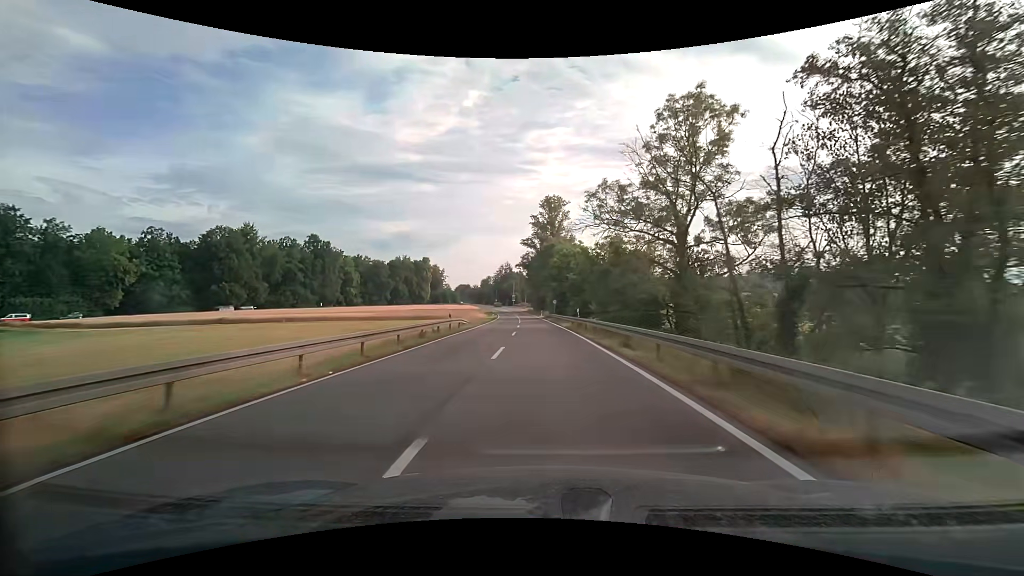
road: secondary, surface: asphalt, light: Day
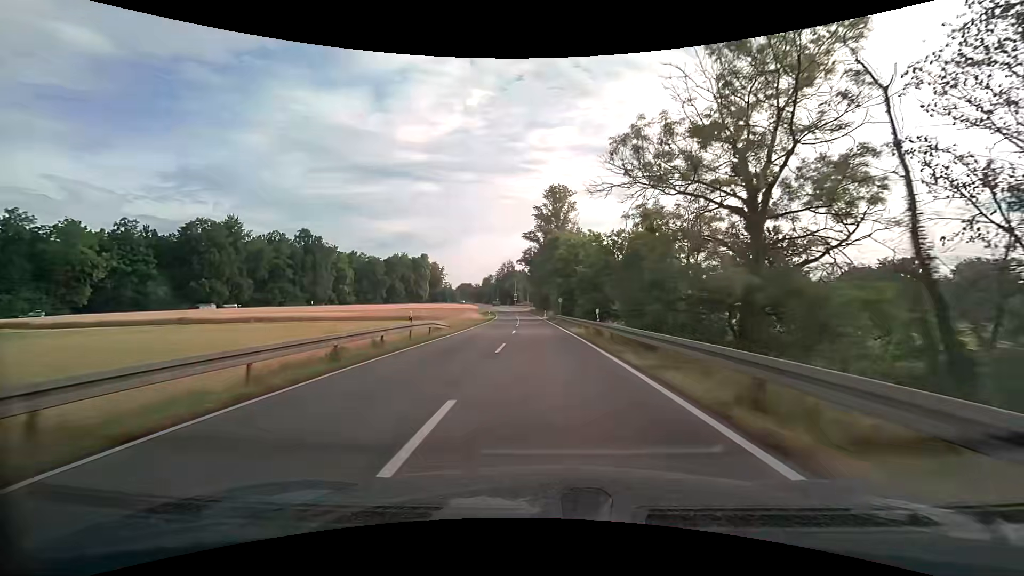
(0.0, +10.0) m; 0°
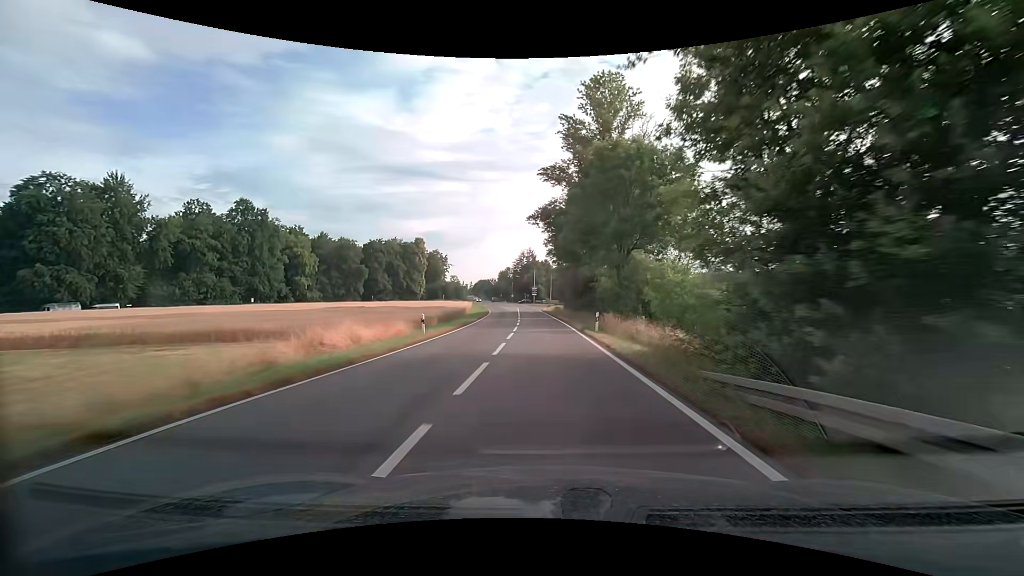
(-1.2, +49.7) m; -3°
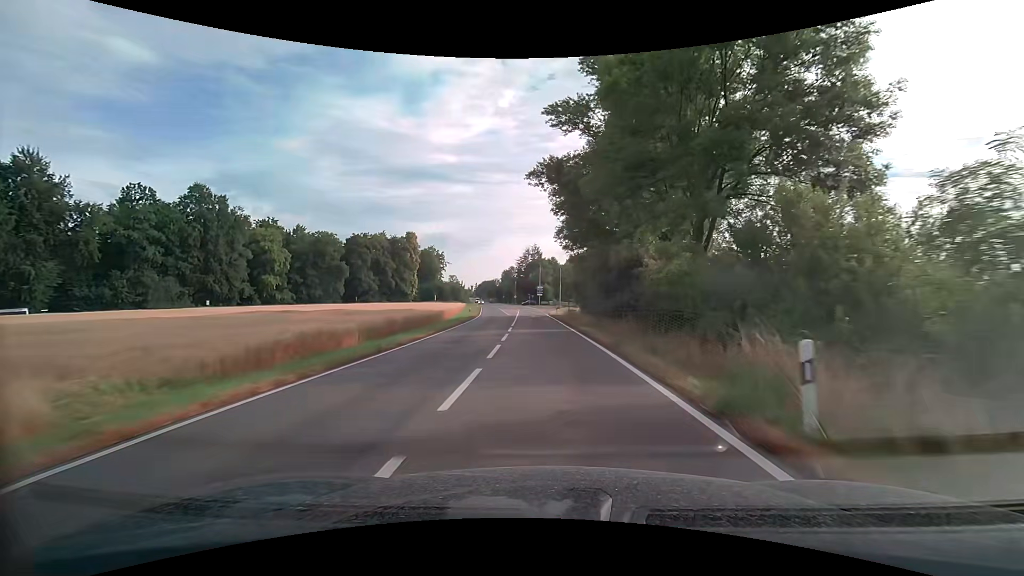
(-0.1, +19.2) m; -1°
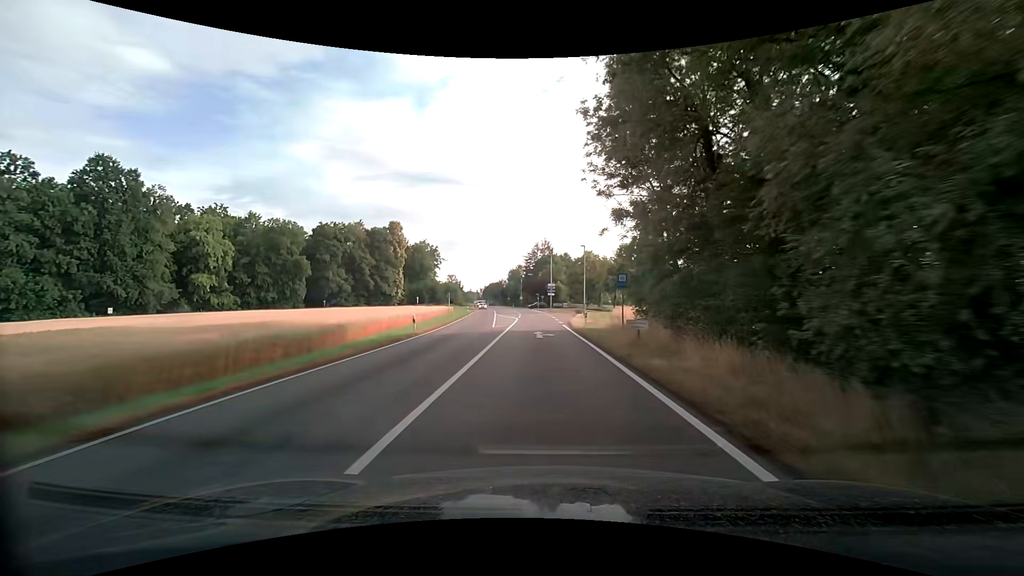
(-0.3, +27.0) m; -1°
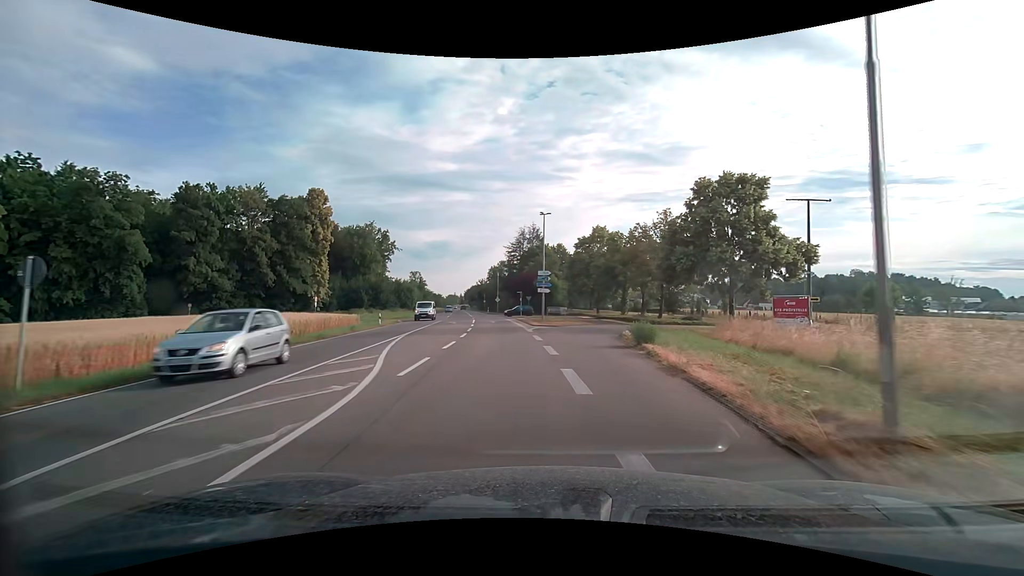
(+0.2, +39.2) m; +2°
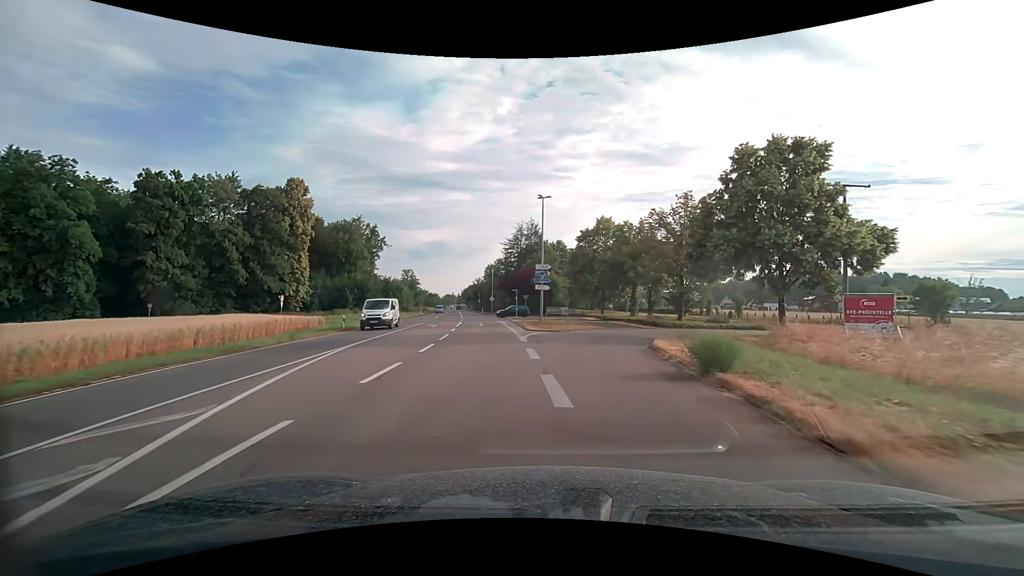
(0.0, +7.0) m; 0°
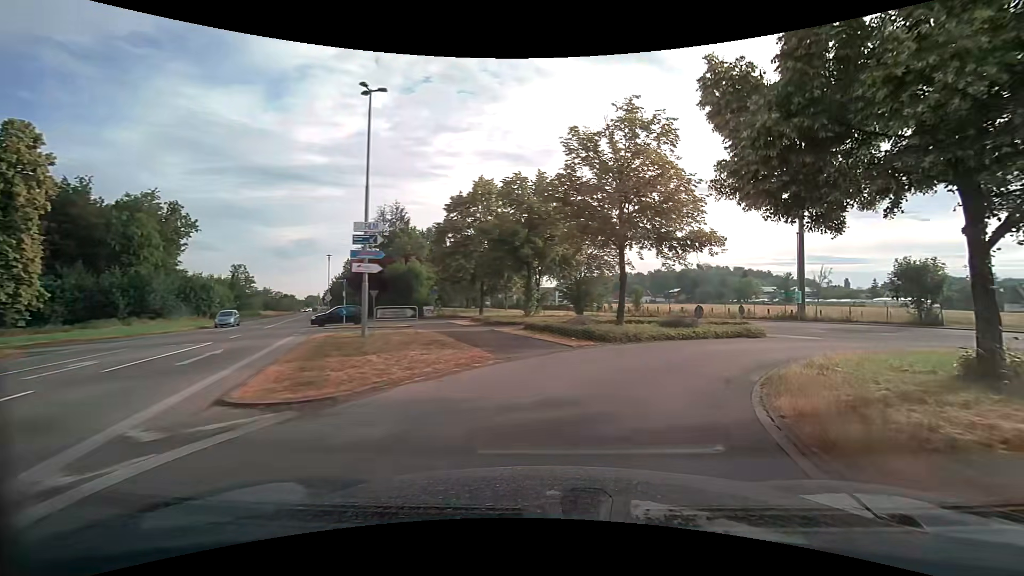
(+1.5, +18.8) m; +14°
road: unclassified
(+2, +10) (+7, +18) (+16, +23) (+25, +24) (+35, +20) (+44, +15) (+52, +10) (+61, +6) (+71, +3) (+80, 0) m
